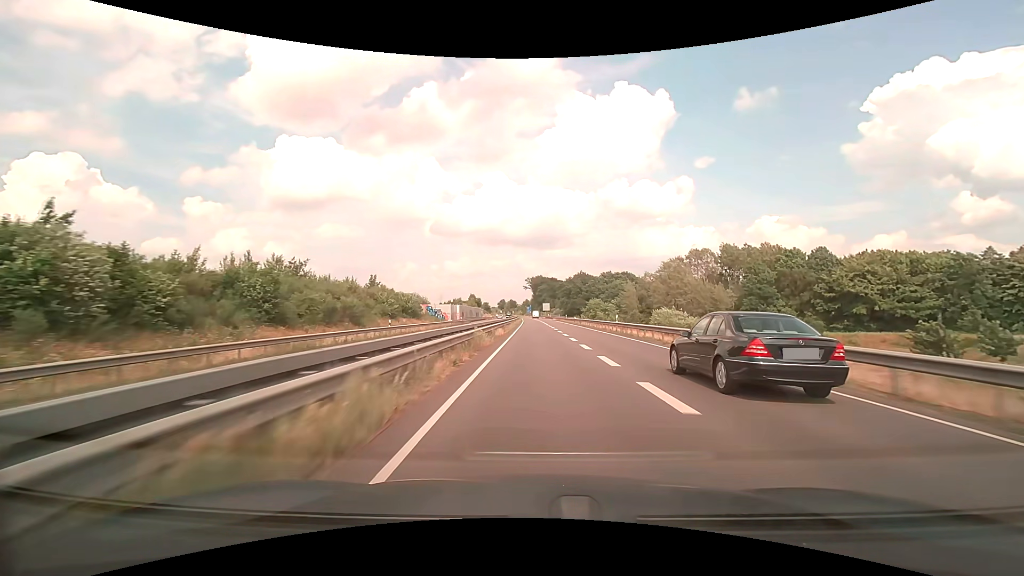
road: trunk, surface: asphalt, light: Day
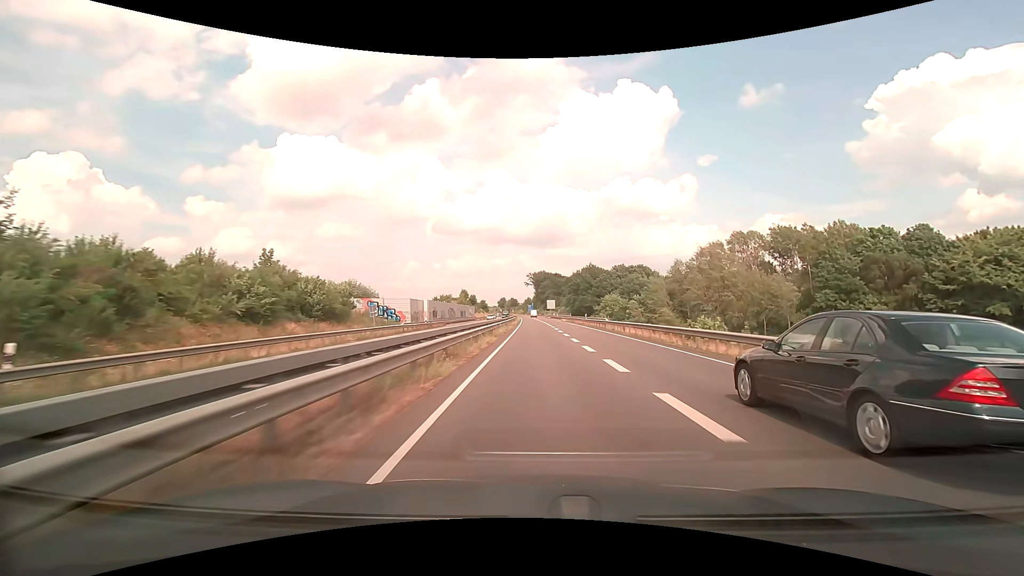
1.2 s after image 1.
(0.0, +31.3) m; 0°
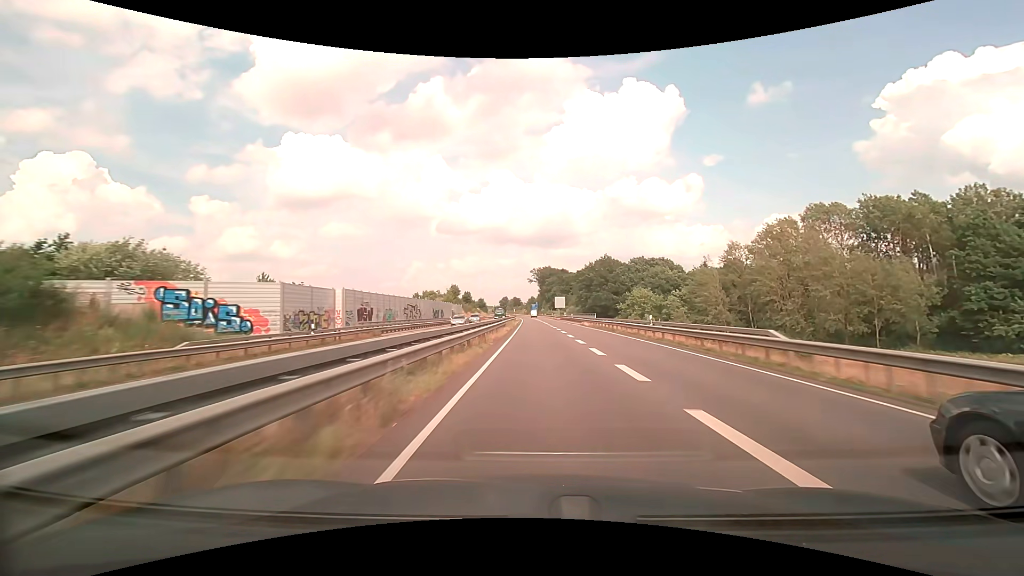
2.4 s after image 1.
(-0.1, +31.5) m; 0°
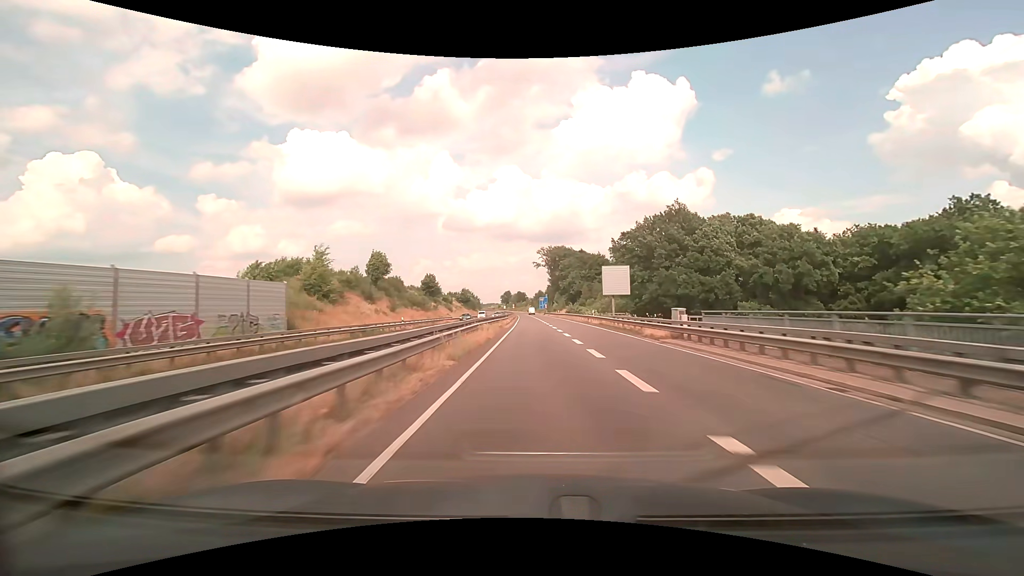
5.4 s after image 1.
(-0.4, +79.0) m; -1°
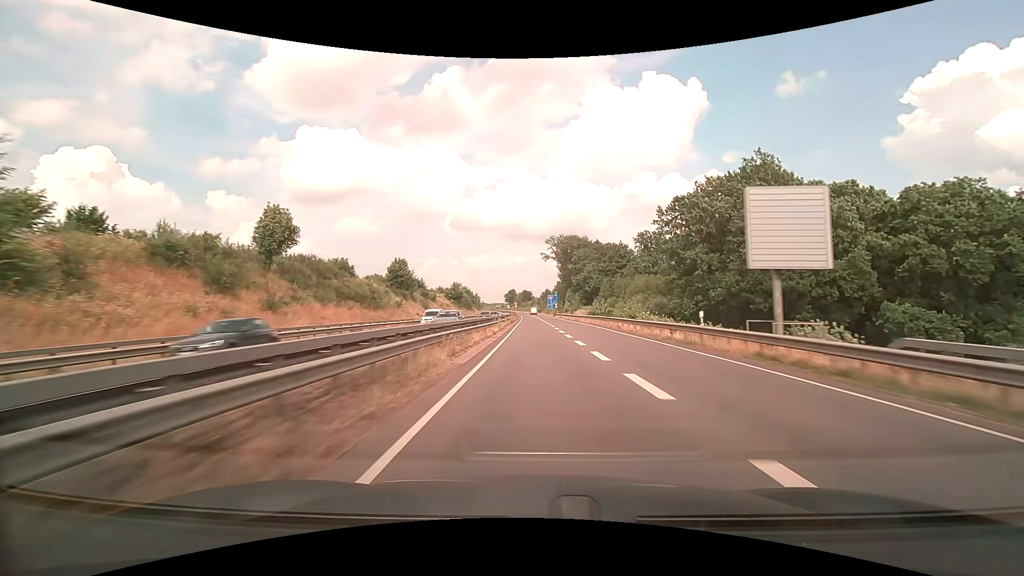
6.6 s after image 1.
(-0.2, +30.7) m; -1°
(0, +10) (0, +20) (0, +30) (0, +40) (0, +50) (0, +60) (0, +70) (-1, +80) (-1, +90) (-1, +100) m
